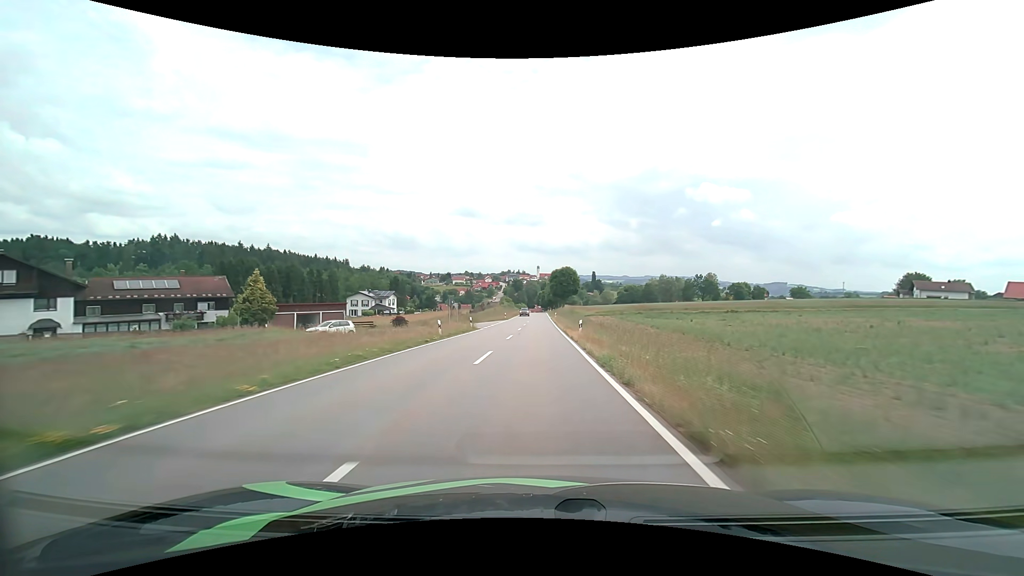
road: tertiary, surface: asphalt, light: Day
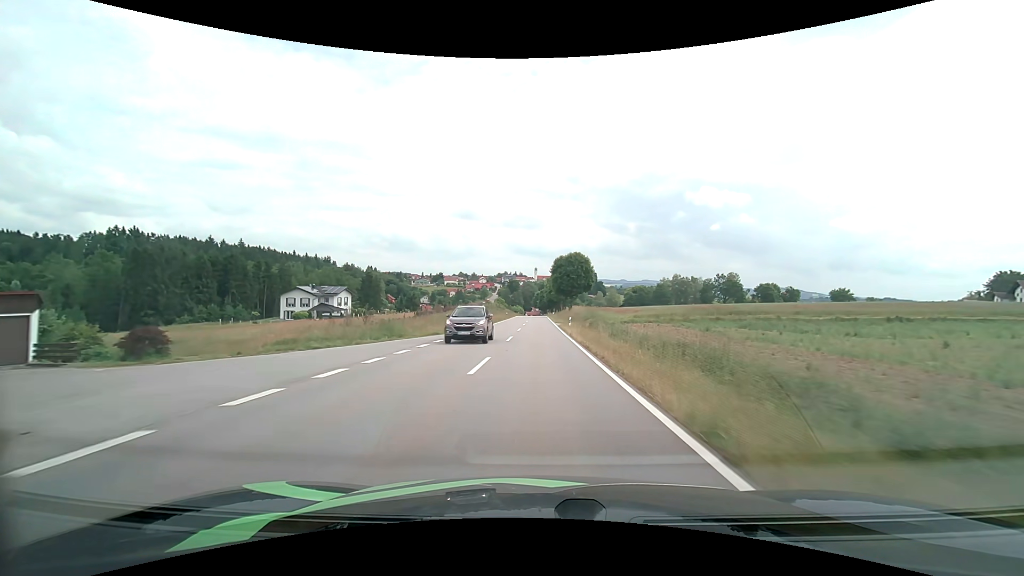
(0.0, +38.7) m; 0°
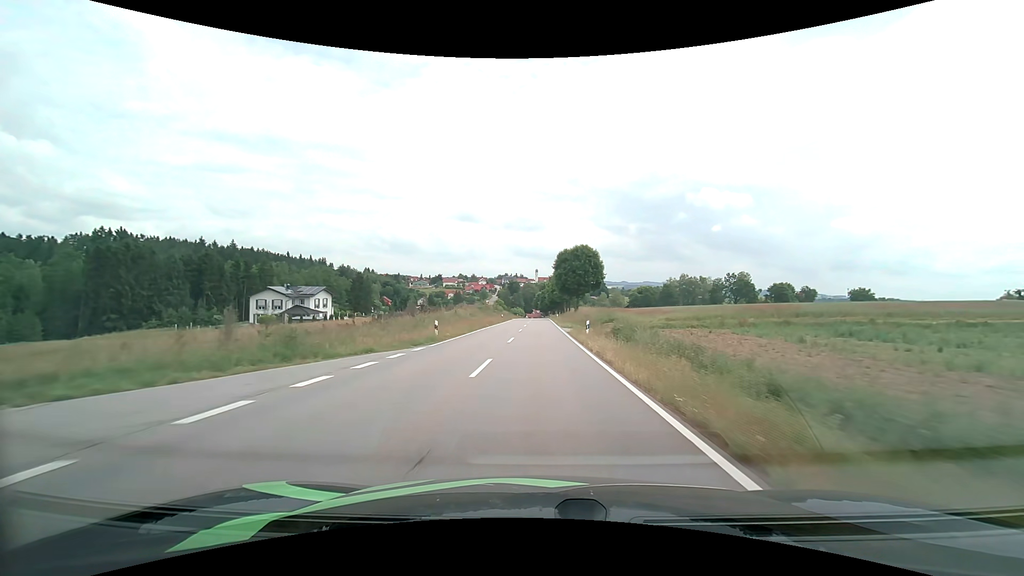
(0.0, +13.0) m; 0°
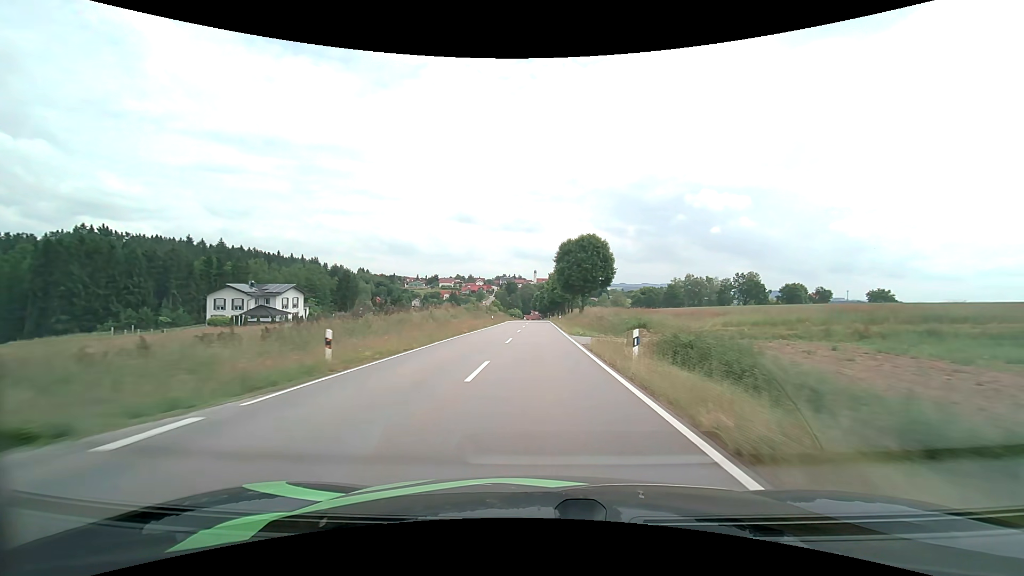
(0.0, +13.1) m; 0°
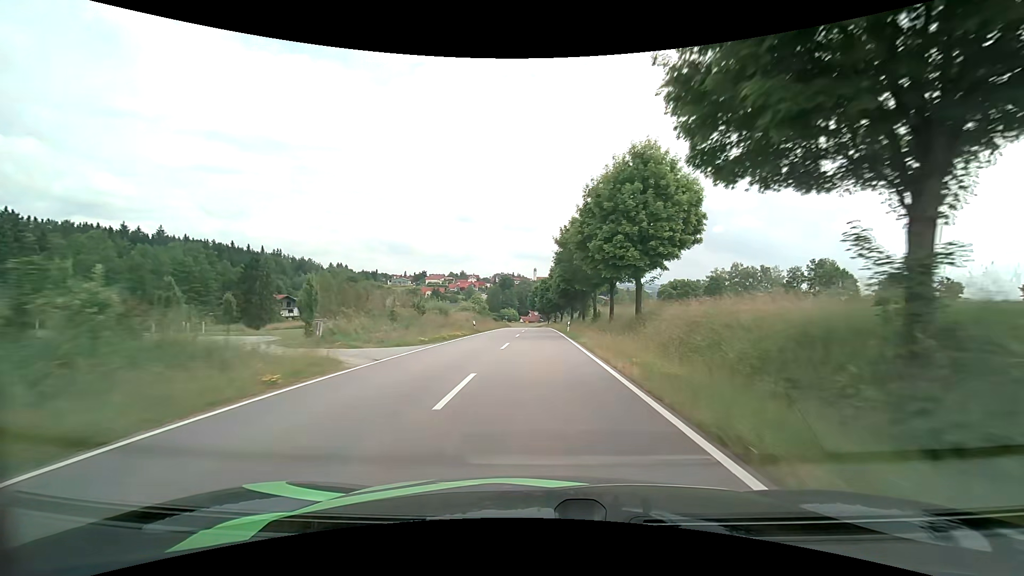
(+0.2, +63.8) m; 0°
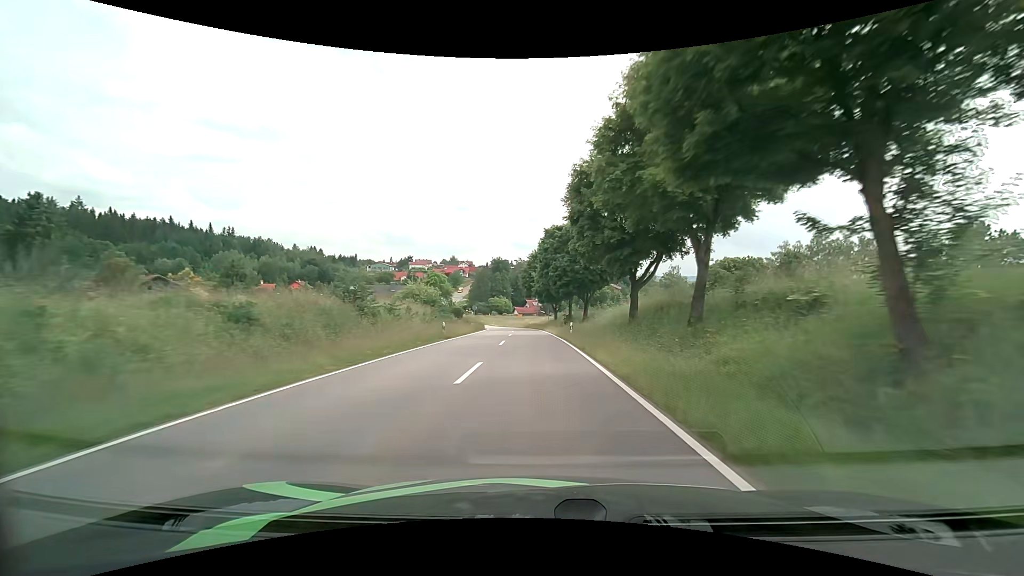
(0.0, +59.7) m; -1°
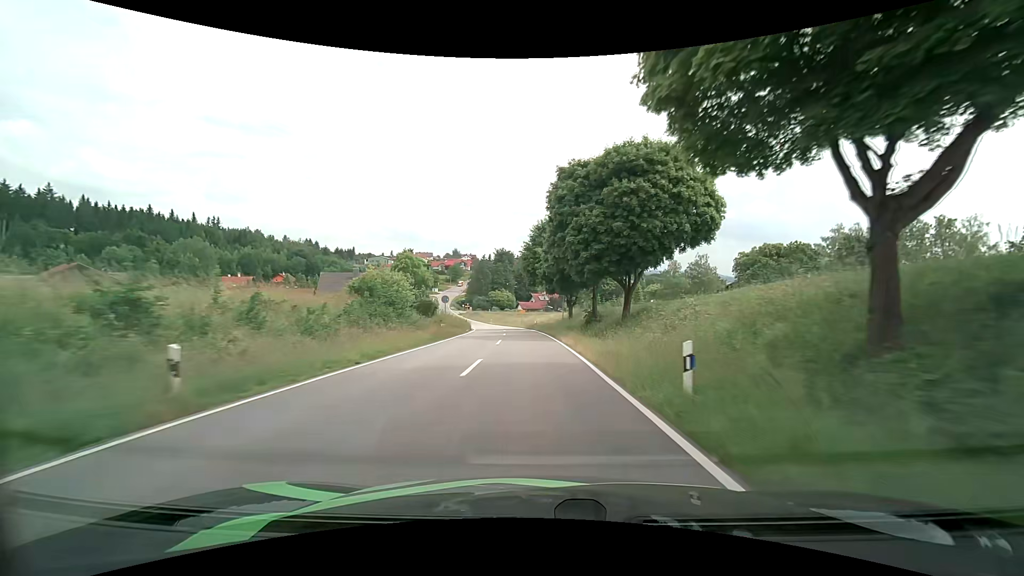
(+0.2, +22.8) m; +1°
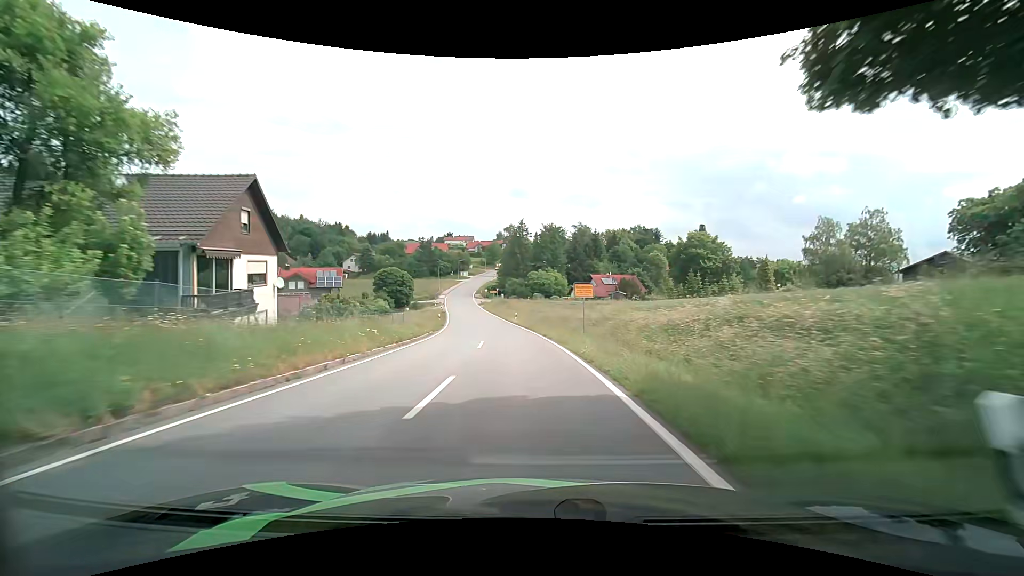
(-2.4, +53.9) m; -6°
(0, +10) (-1, +20) (-2, +30) (-3, +40) (-4, +50) (-6, +60) (-8, +69) (-10, +79) (-12, +89) (-14, +99) m
